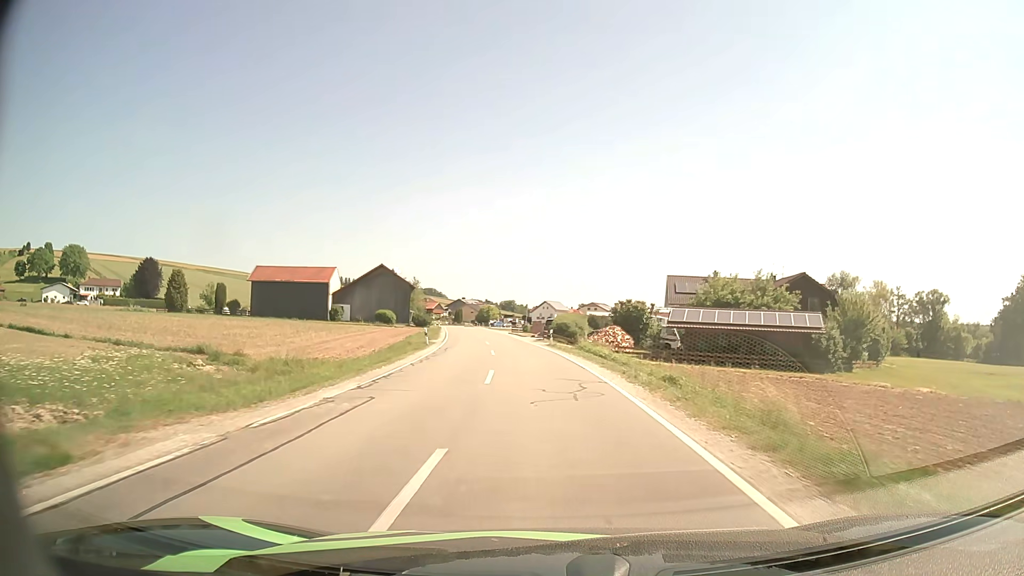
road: secondary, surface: asphalt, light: Day
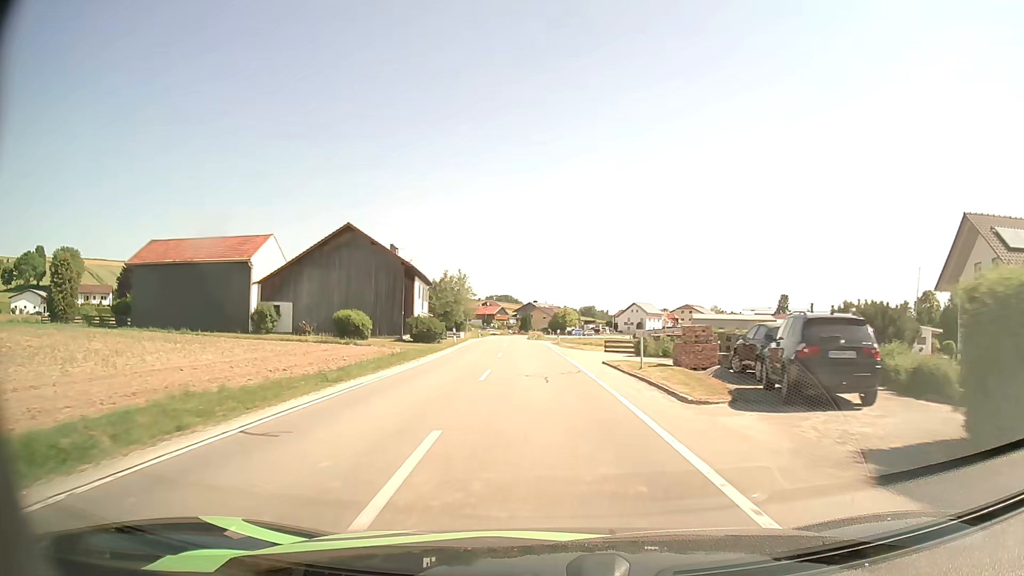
(-3.1, +46.9) m; -7°
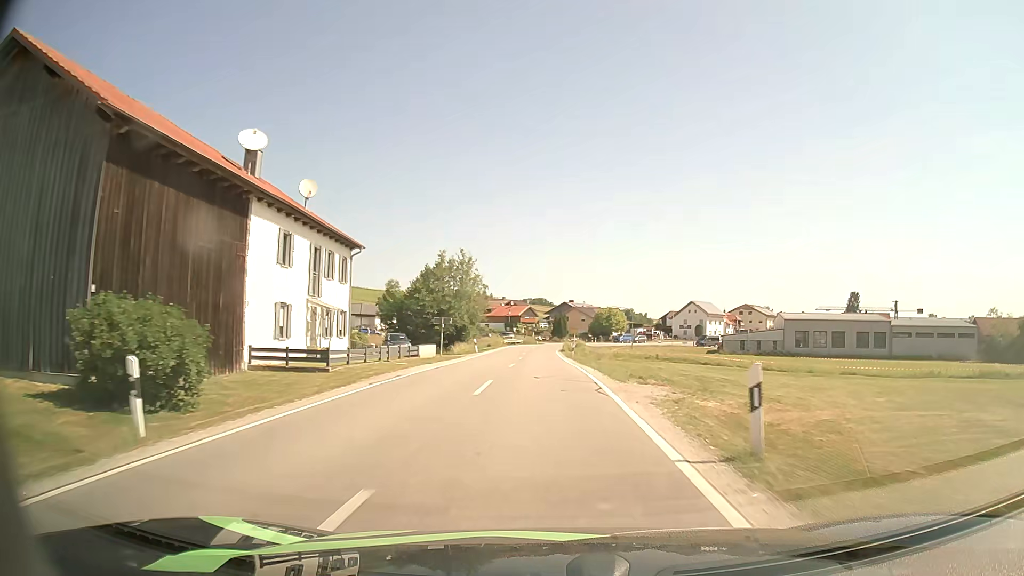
(-1.0, +38.5) m; -3°
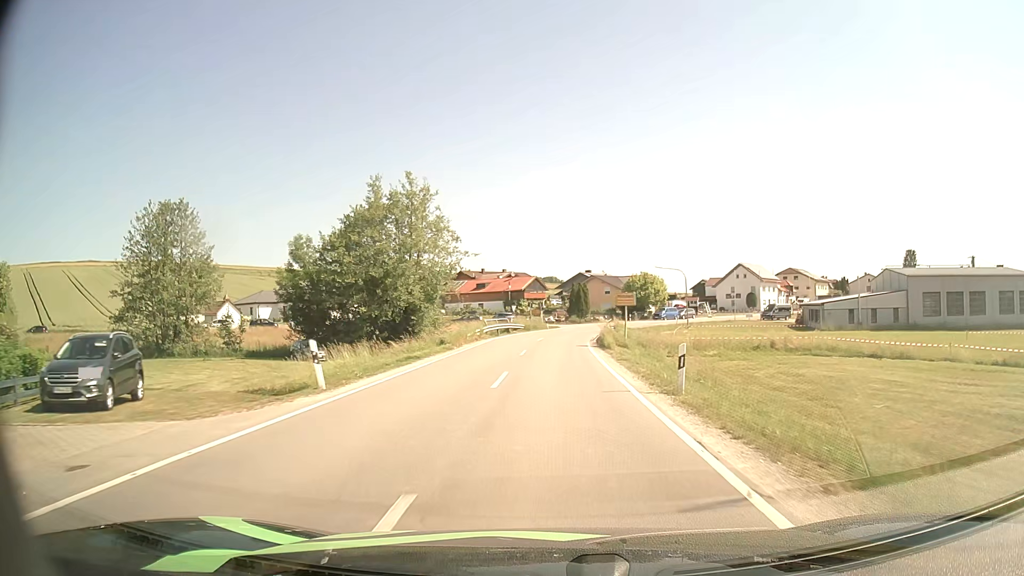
(-0.4, +36.2) m; -1°
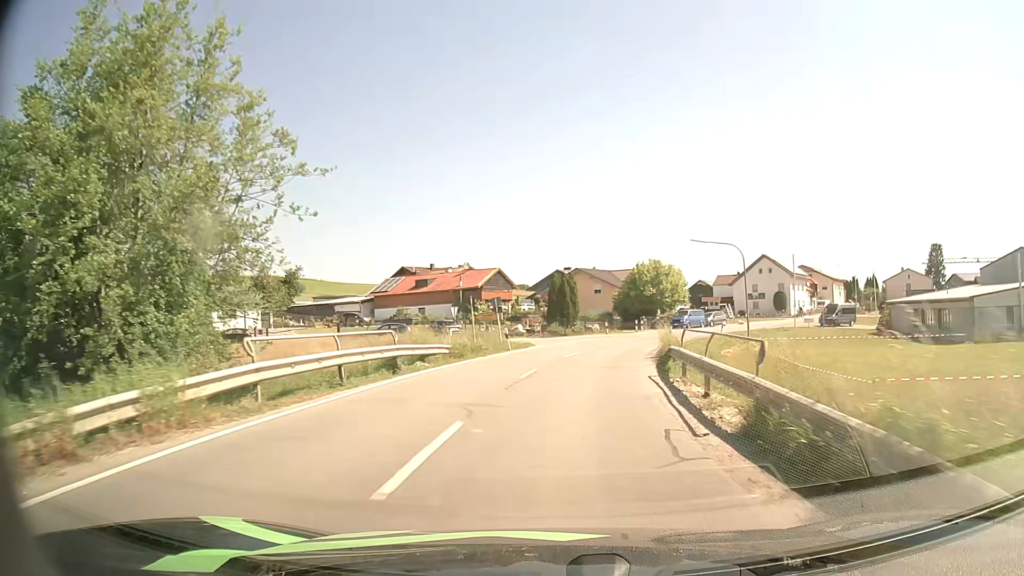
(+0.3, +31.6) m; +2°
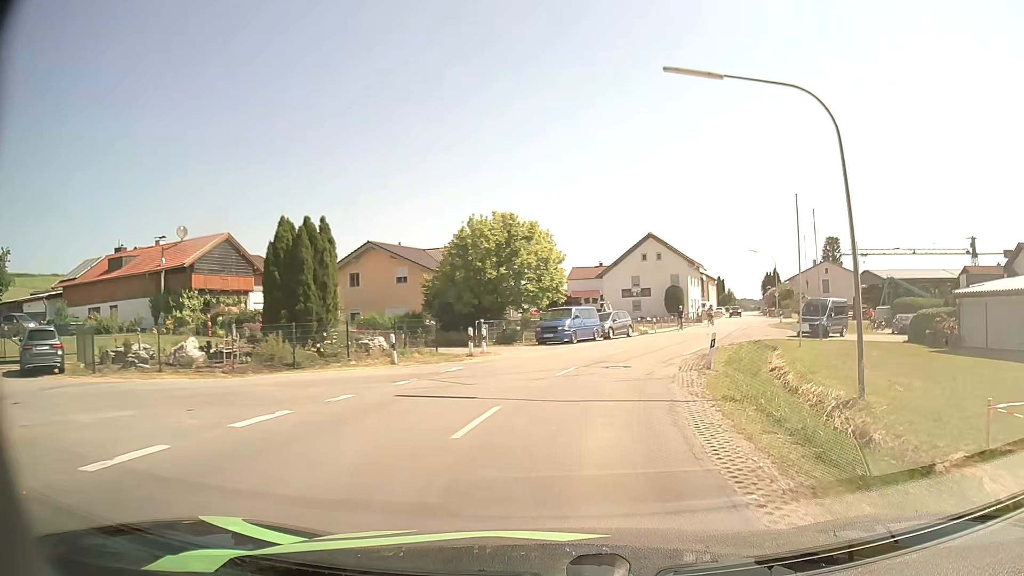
(+3.4, +33.5) m; +14°
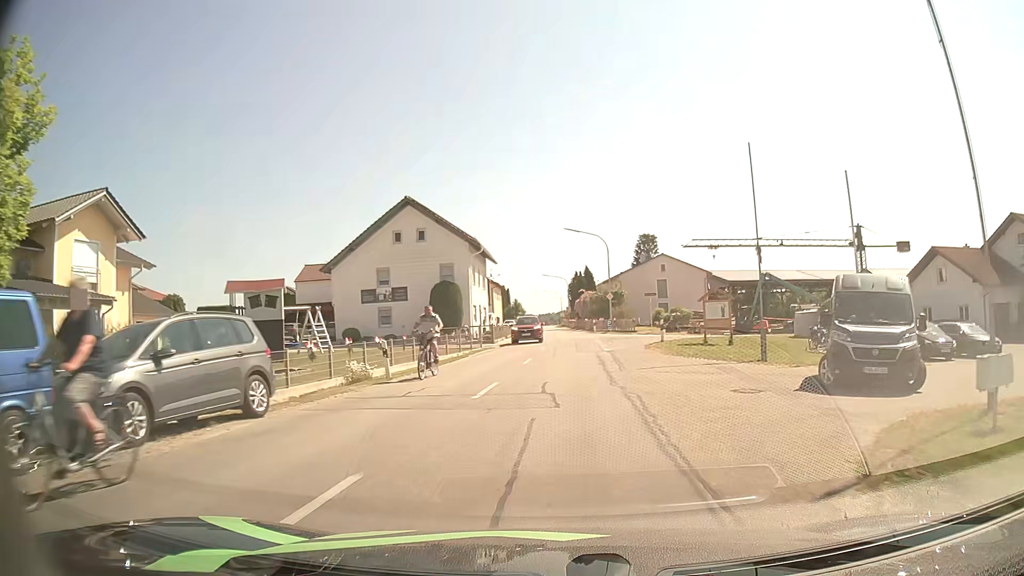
(+5.4, +29.6) m; +19°
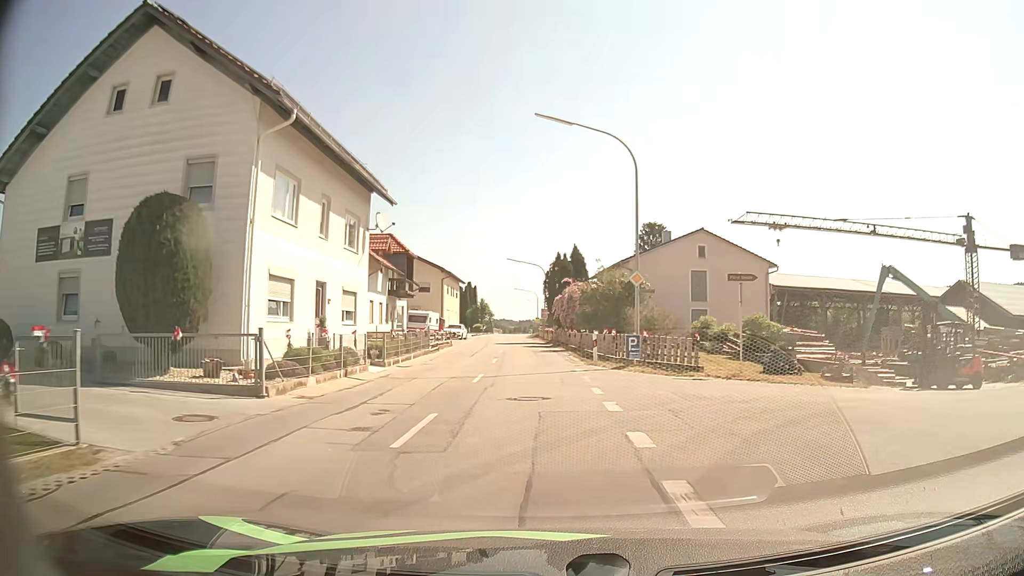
(+1.5, +31.3) m; +2°
(0, +10) (0, +20) (-1, +30) (-1, +40) (-2, +50) (-3, +60) (-3, +70) (-4, +80) (-4, +90) (-5, +100) m
